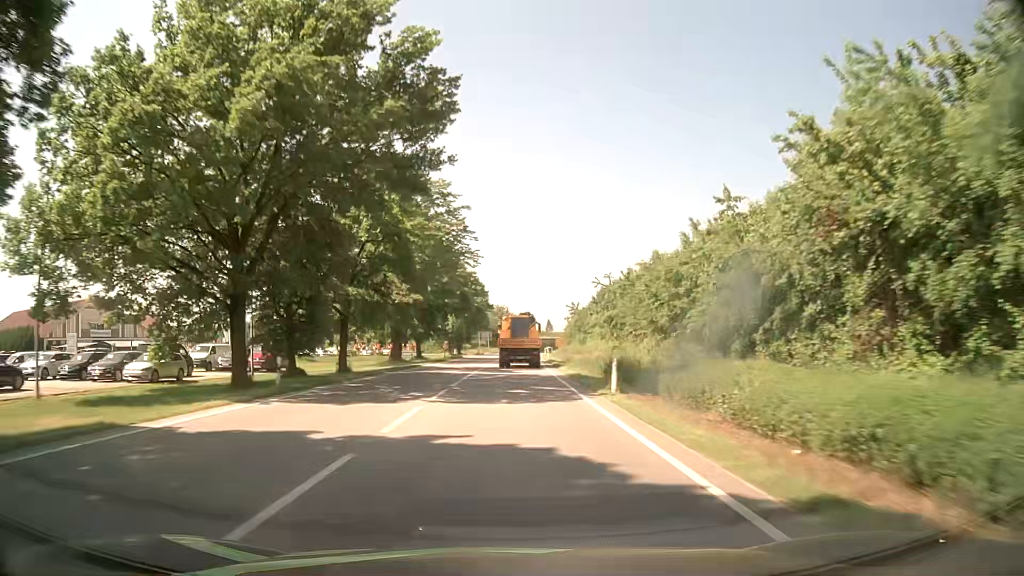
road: primary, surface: asphalt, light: Day
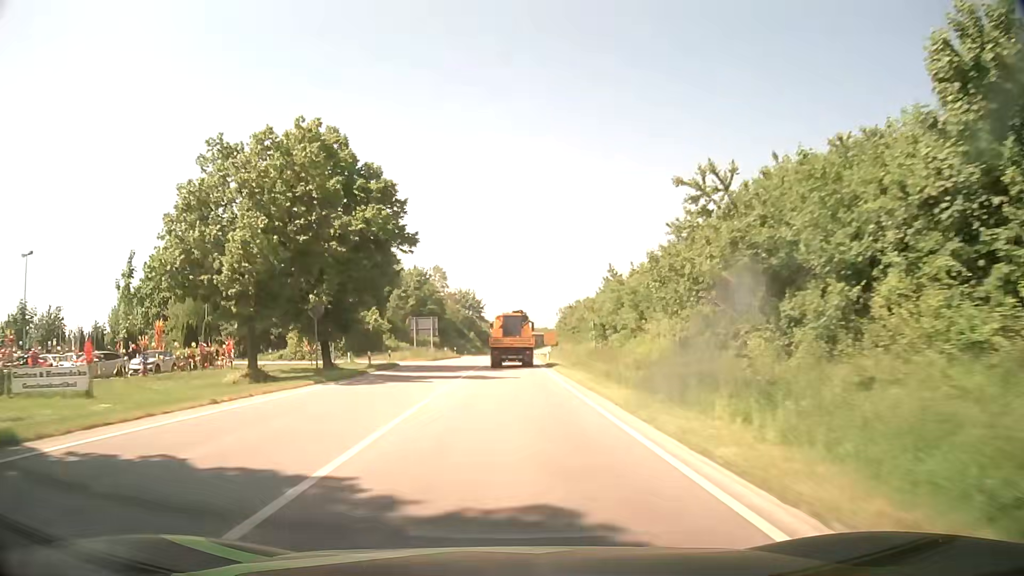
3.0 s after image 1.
(+1.3, +66.2) m; +2°
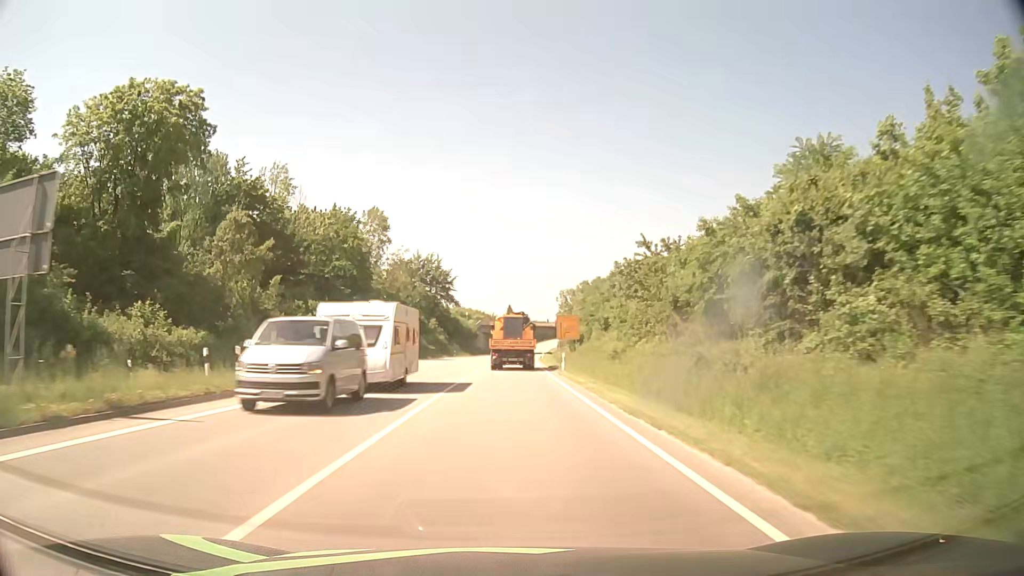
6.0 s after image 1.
(+0.7, +65.1) m; +1°
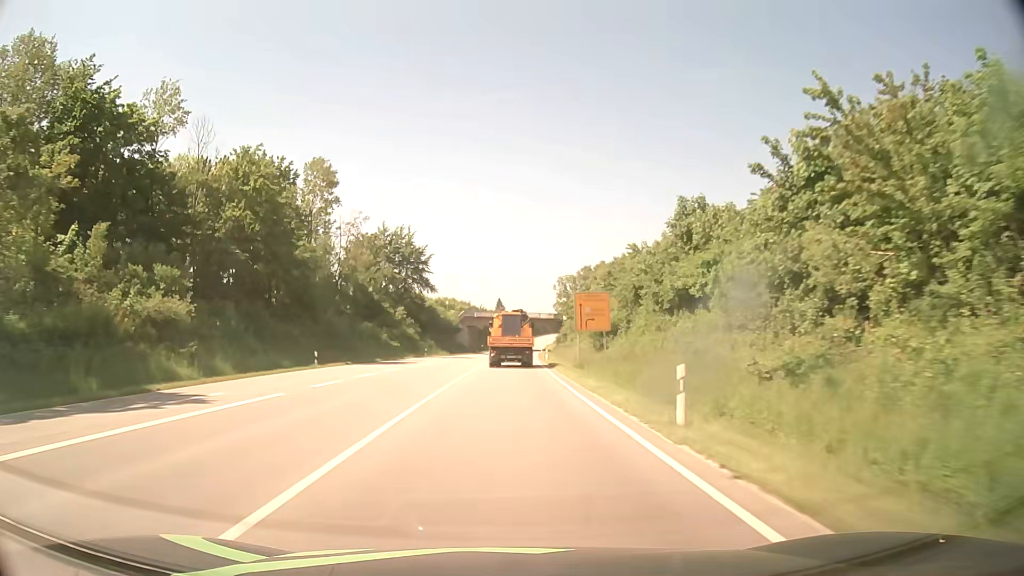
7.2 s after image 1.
(+0.2, +25.9) m; +1°
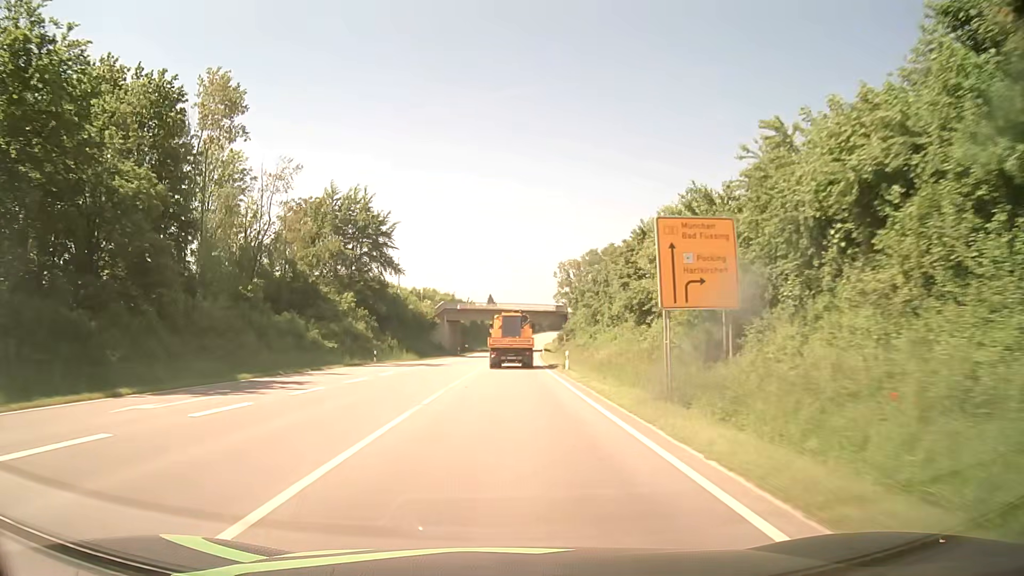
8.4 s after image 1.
(+0.2, +26.0) m; +1°
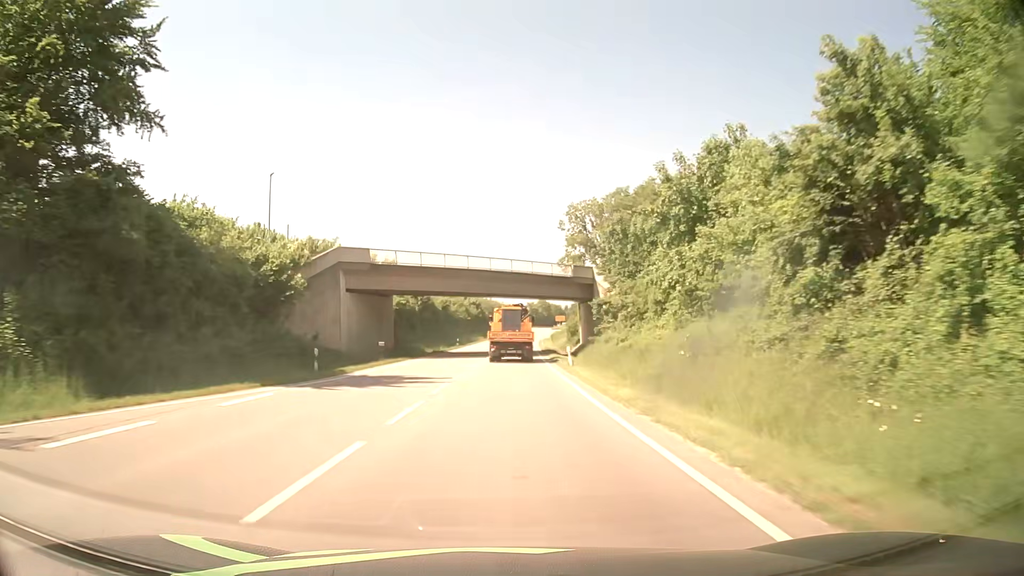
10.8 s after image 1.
(+0.6, +52.4) m; +2°
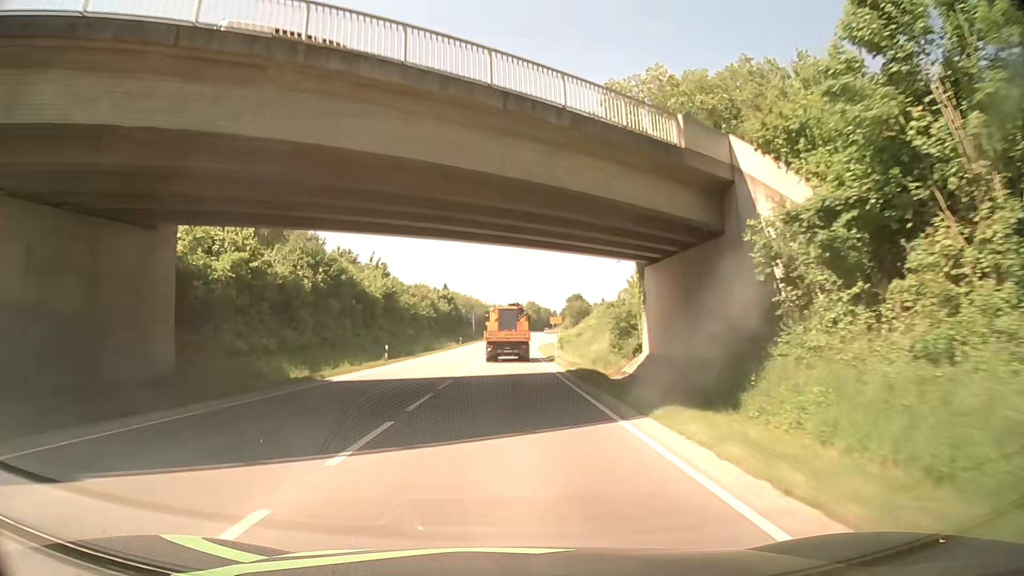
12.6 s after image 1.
(+0.4, +39.5) m; +1°
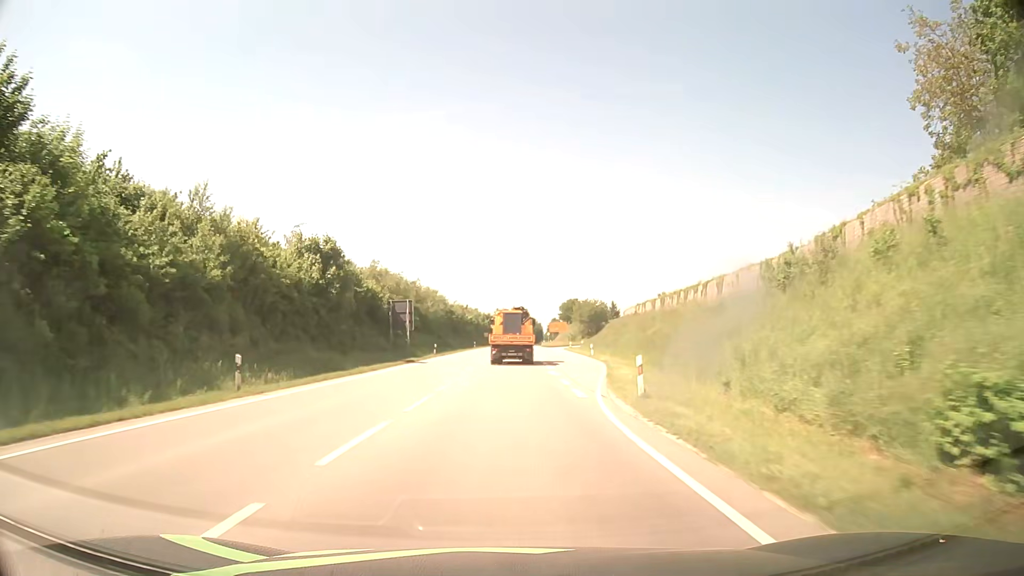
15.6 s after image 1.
(+0.9, +65.3) m; +2°
(0, +10) (0, +20) (0, +30) (0, +40) (+1, +50) (+1, +60) (+1, +70) (+2, +80) (+2, +90) (+3, +100) m
